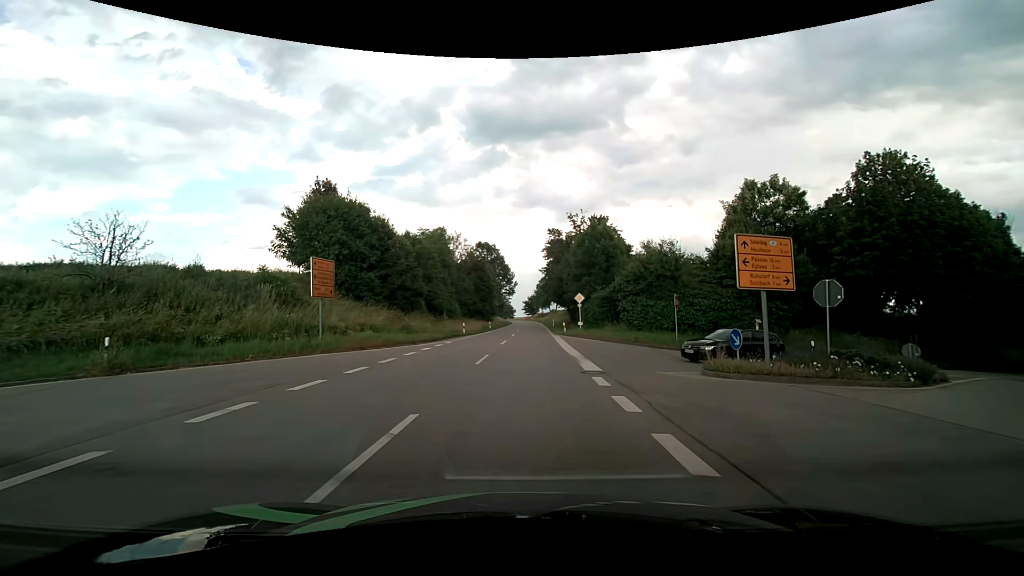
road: secondary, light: Day
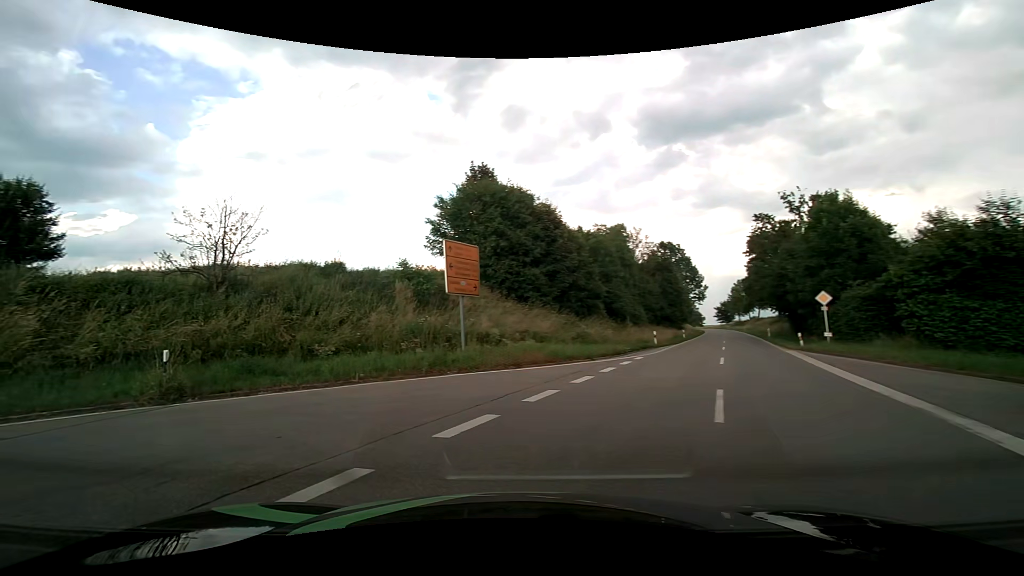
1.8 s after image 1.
(-0.6, +7.6) m; -19°
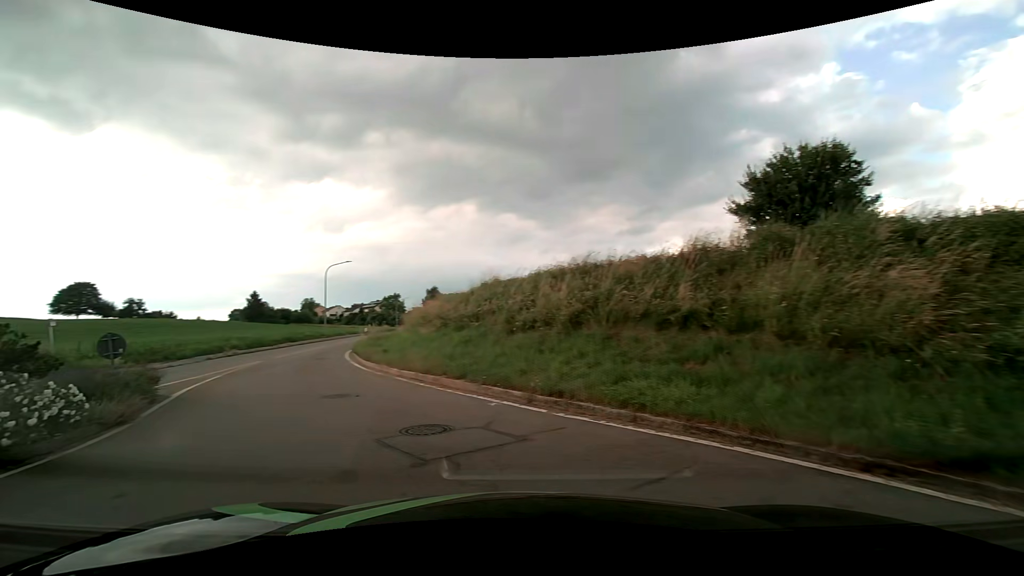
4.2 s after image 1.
(-4.9, +6.9) m; -76°
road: tertiary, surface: asphalt
(-4, +9) (-8, +18) (-12, +27) (-14, +37) (-16, +47) (-17, +57) (-18, +67) (-19, +77) (-21, +87) (-22, +97) m
